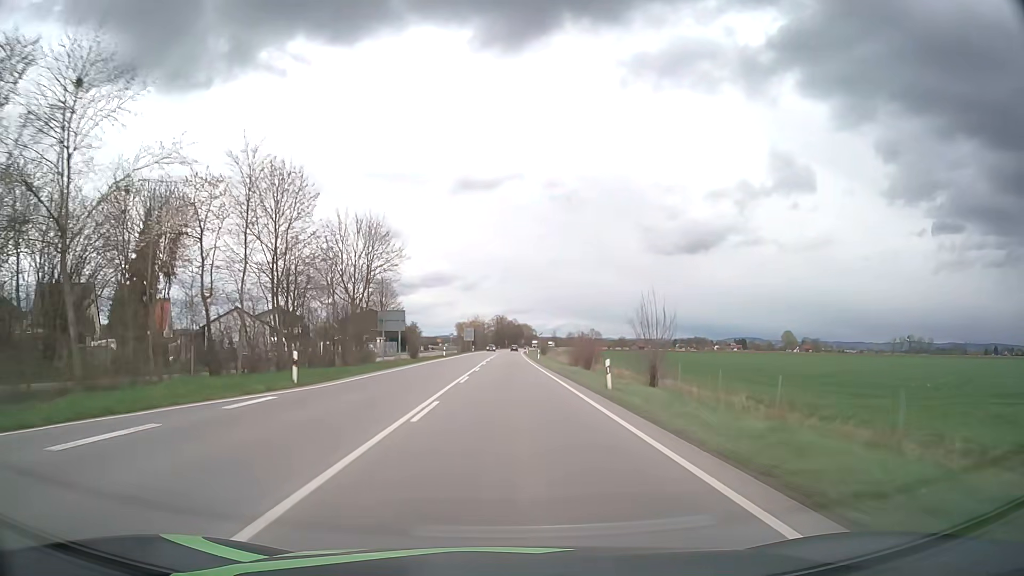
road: primary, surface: asphalt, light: Day
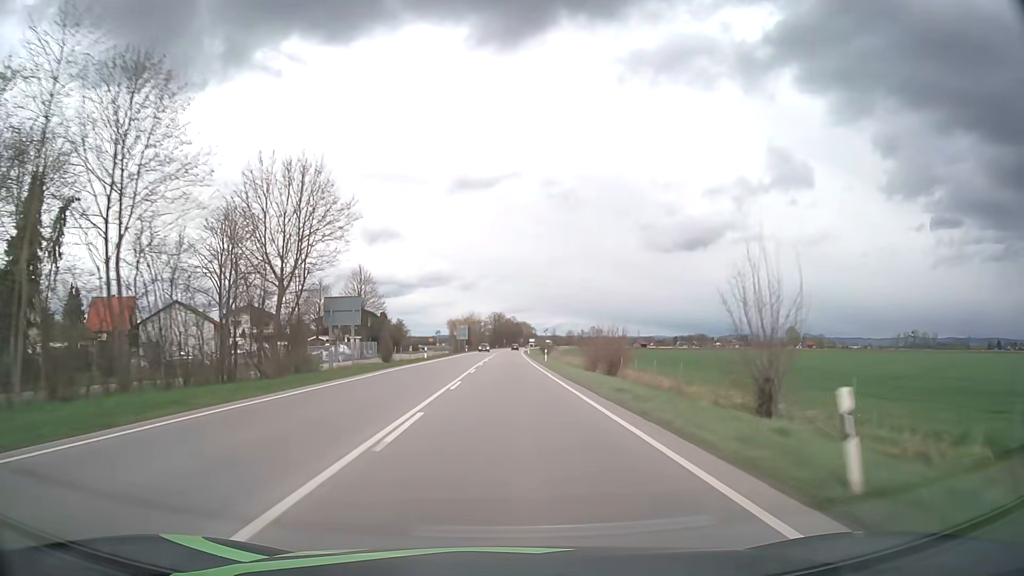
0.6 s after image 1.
(0.0, +15.1) m; 0°
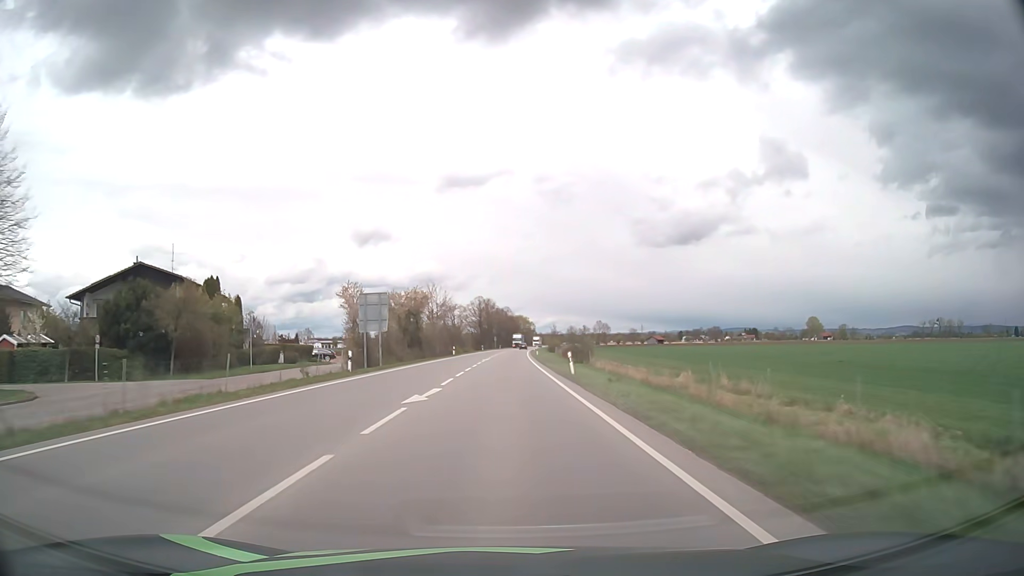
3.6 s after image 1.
(+0.5, +76.2) m; +1°
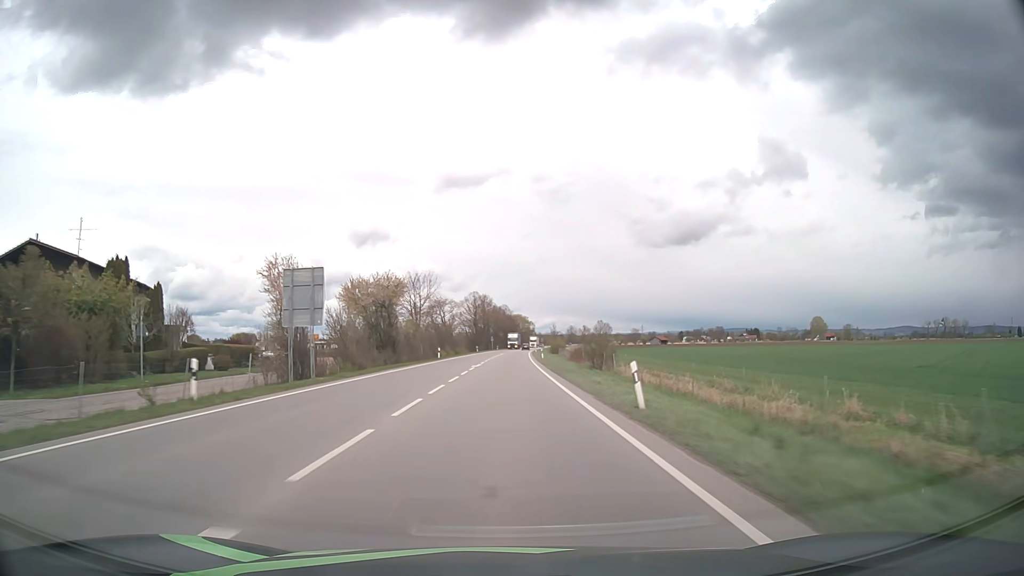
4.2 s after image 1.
(0.0, +15.3) m; 0°
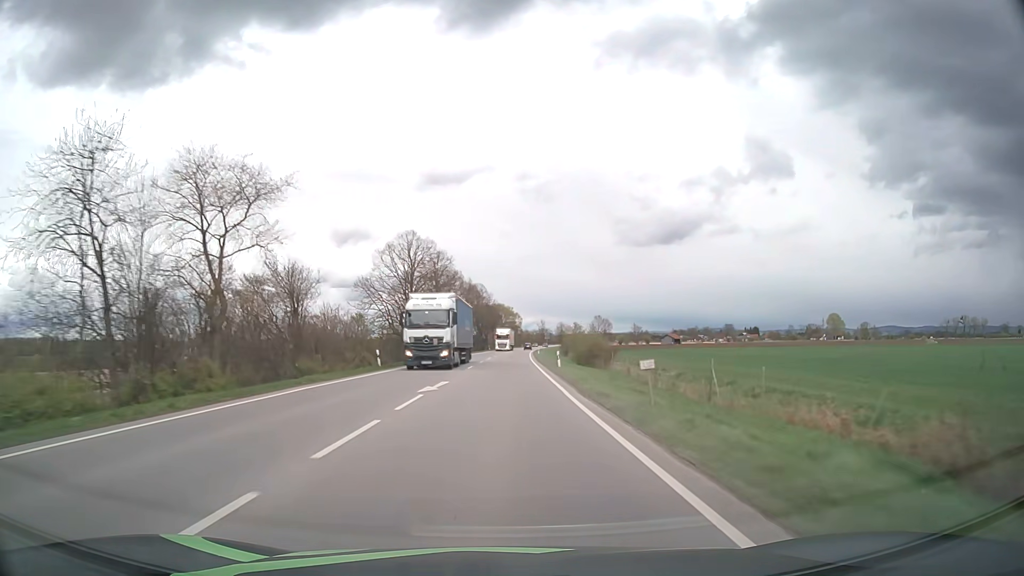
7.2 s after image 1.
(+1.0, +76.9) m; +2°
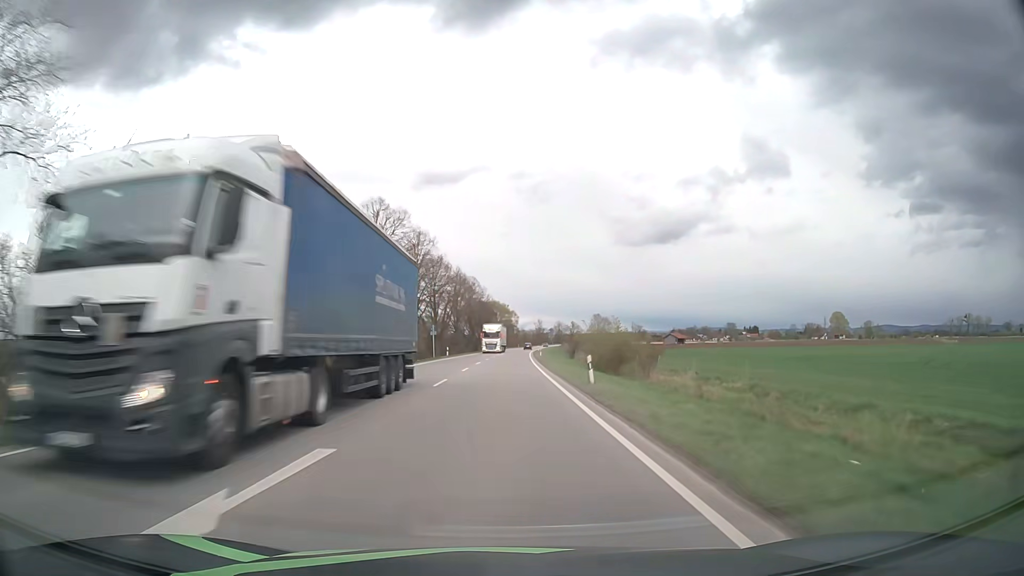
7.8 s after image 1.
(+0.1, +15.5) m; 0°
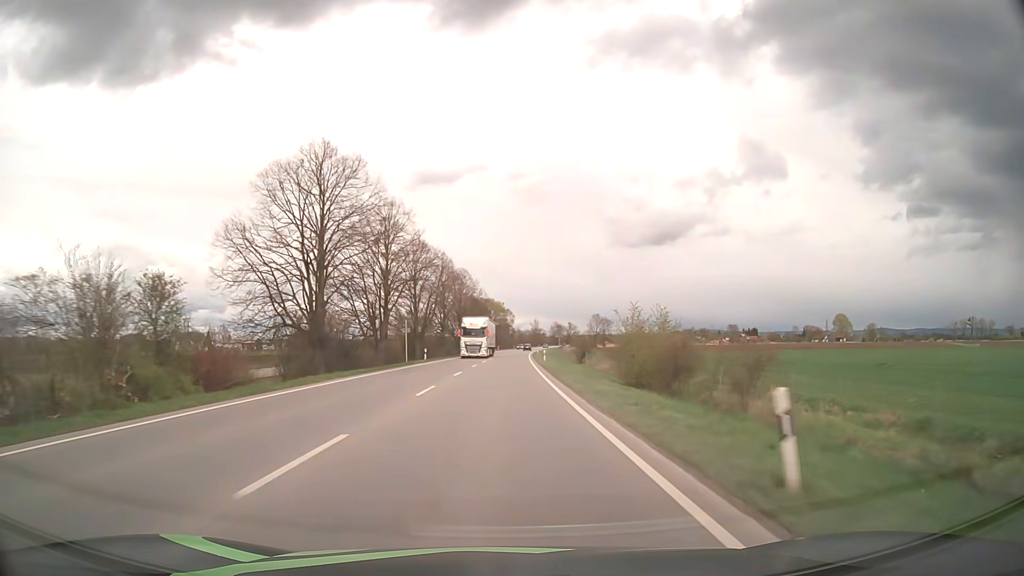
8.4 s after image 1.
(0.0, +15.5) m; 0°
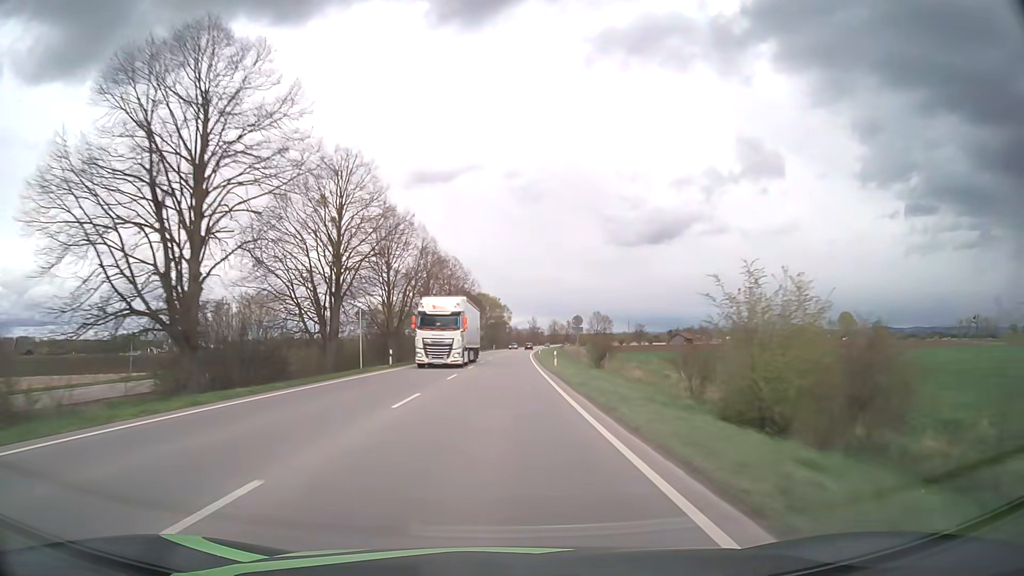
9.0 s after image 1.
(+0.1, +15.5) m; 0°
(0, +10) (0, +20) (0, +30) (0, +40) (+1, +50) (+1, +60) (+1, +70) (+1, +80) (+2, +90) (+2, +100) m
